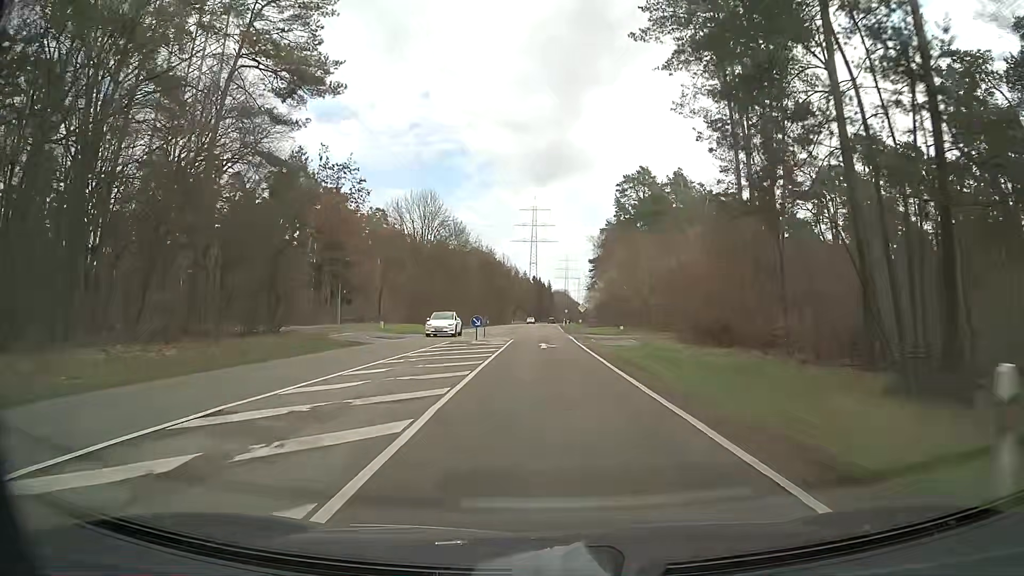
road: secondary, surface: asphalt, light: Day
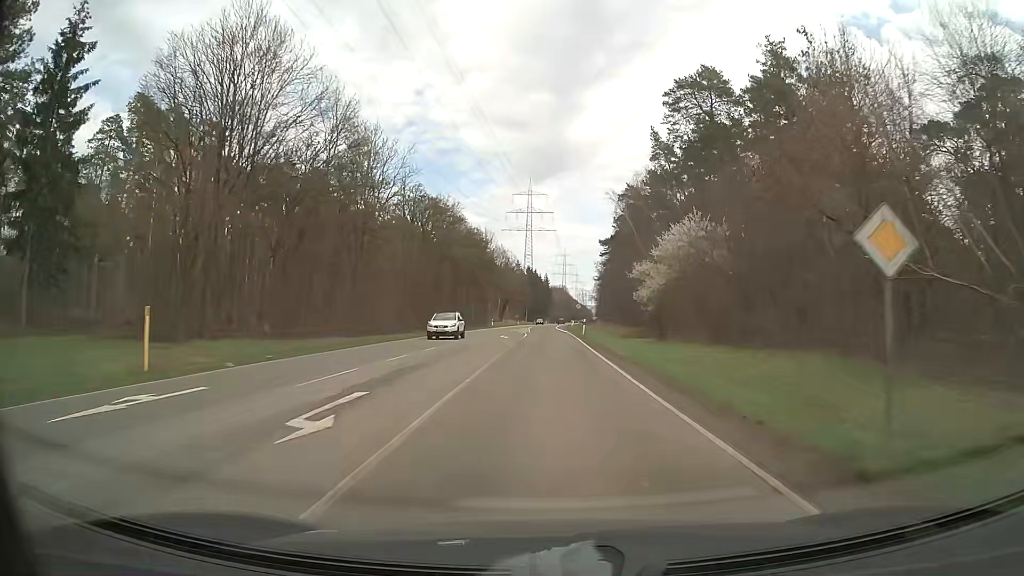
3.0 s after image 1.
(+0.1, +54.0) m; 0°
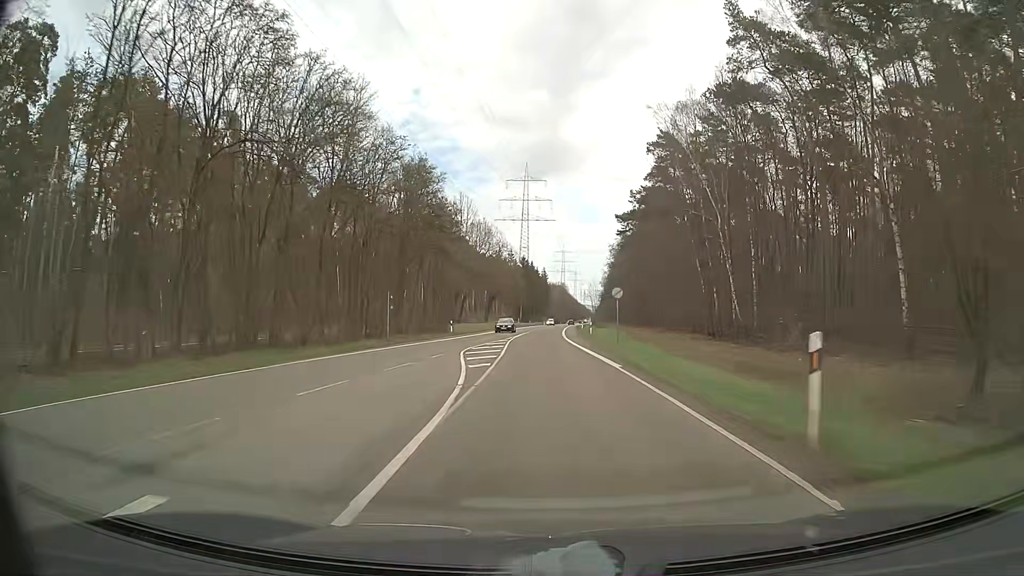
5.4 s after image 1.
(+0.2, +43.2) m; +1°
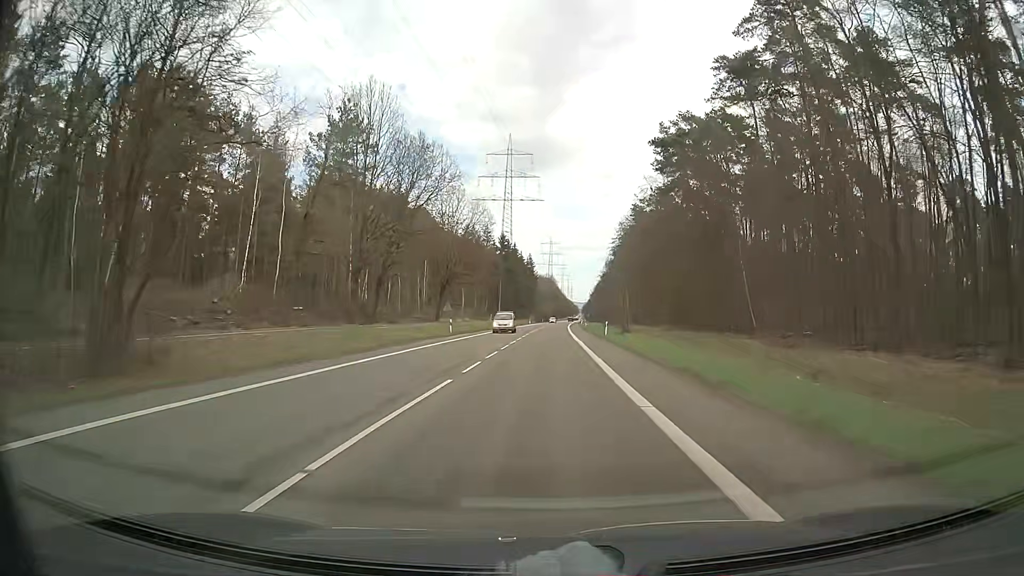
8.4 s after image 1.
(0.0, +54.0) m; +1°
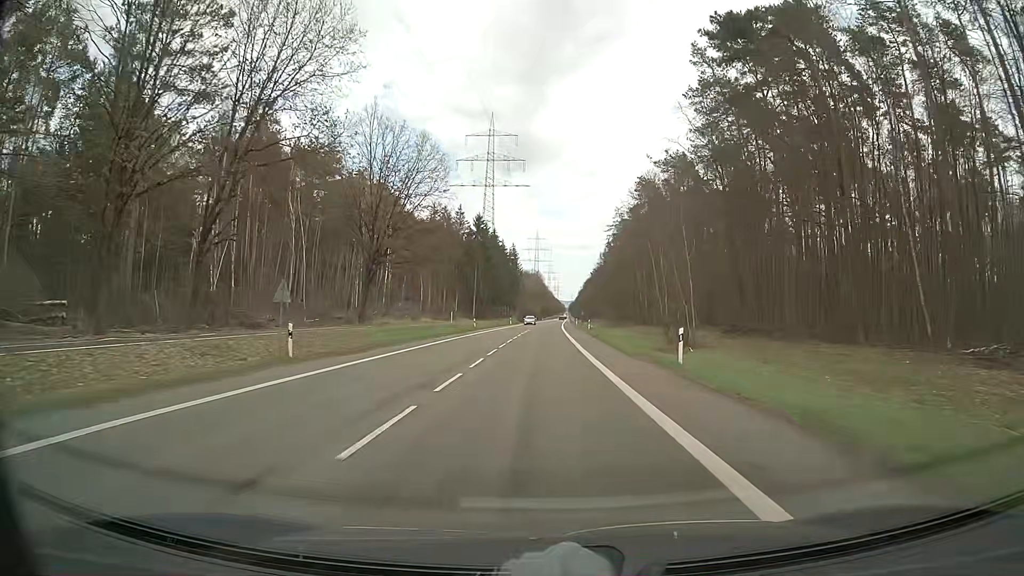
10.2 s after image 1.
(+0.5, +32.4) m; +1°
